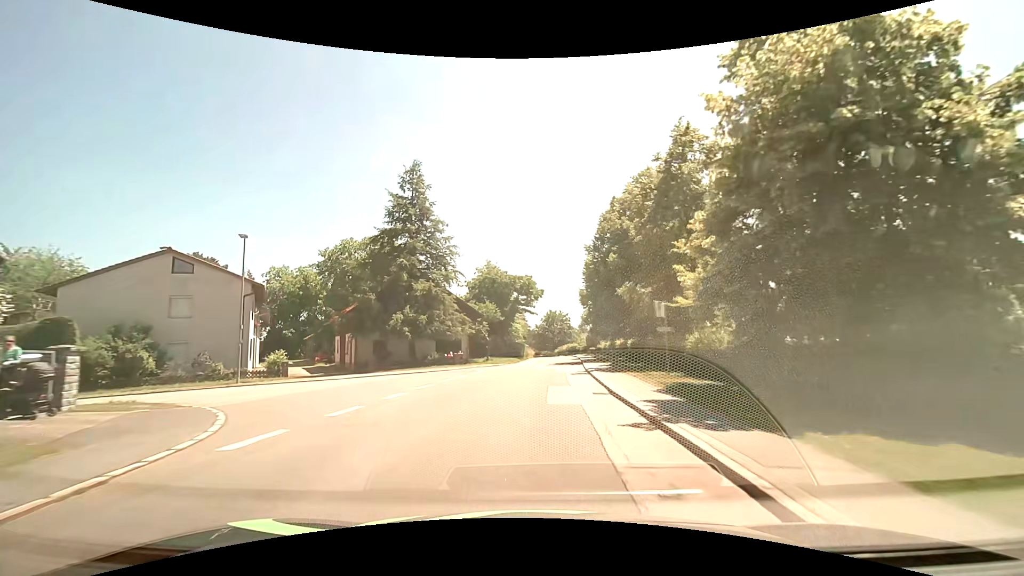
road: residential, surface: asphalt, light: Day
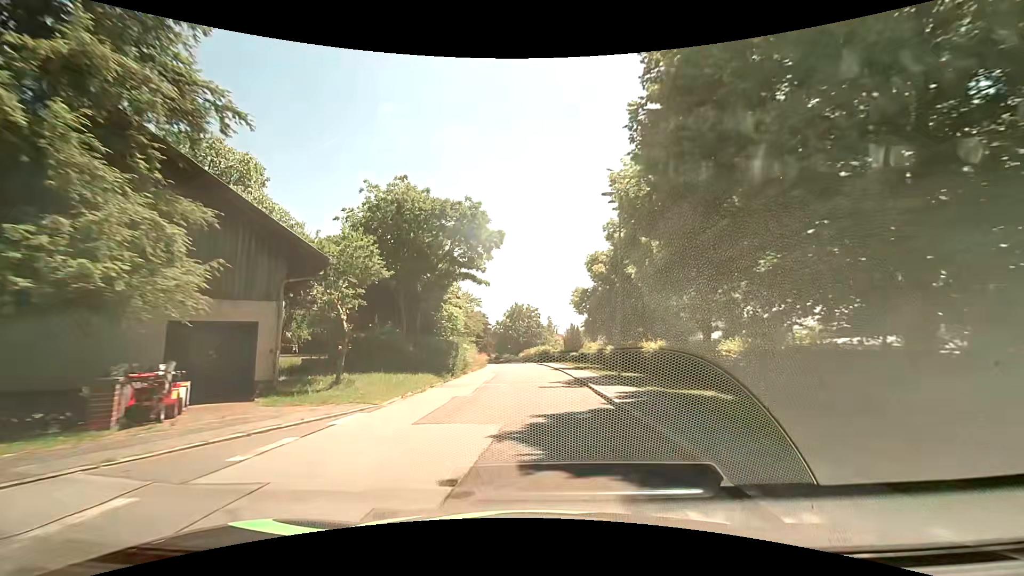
(+1.0, +27.9) m; +4°
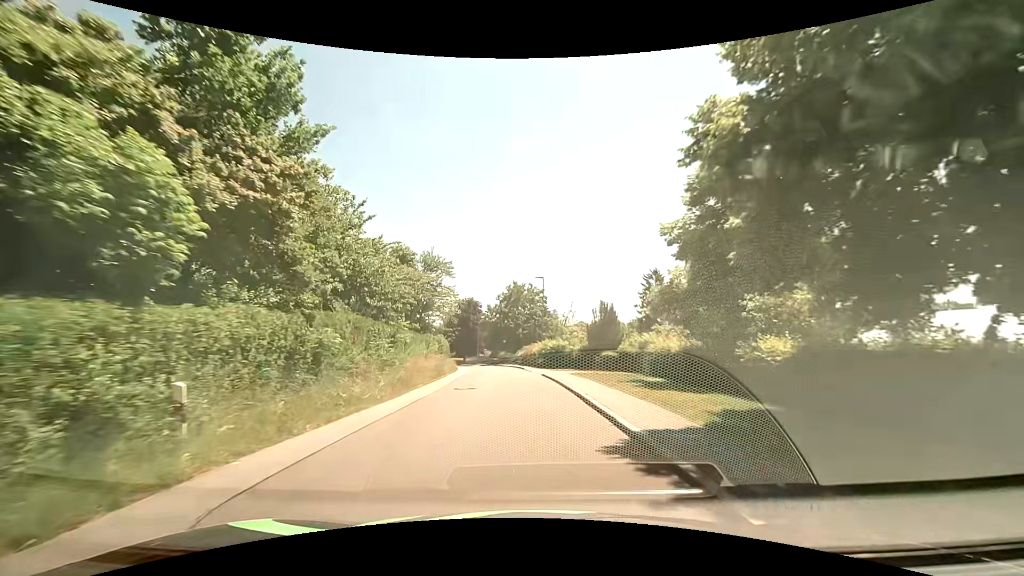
(+0.4, +27.7) m; 0°
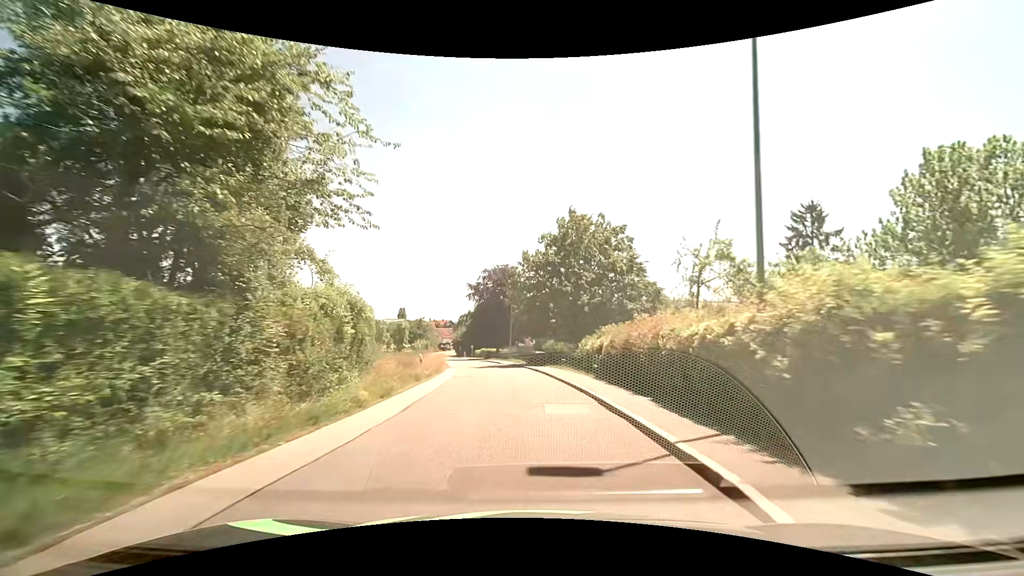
(-1.6, +35.0) m; -5°
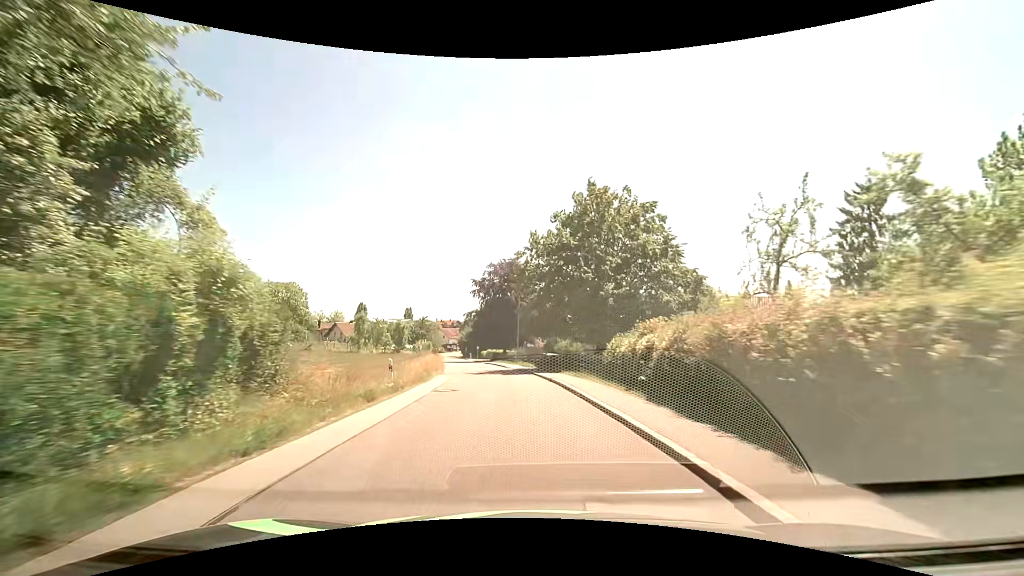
(-0.1, +7.1) m; -2°
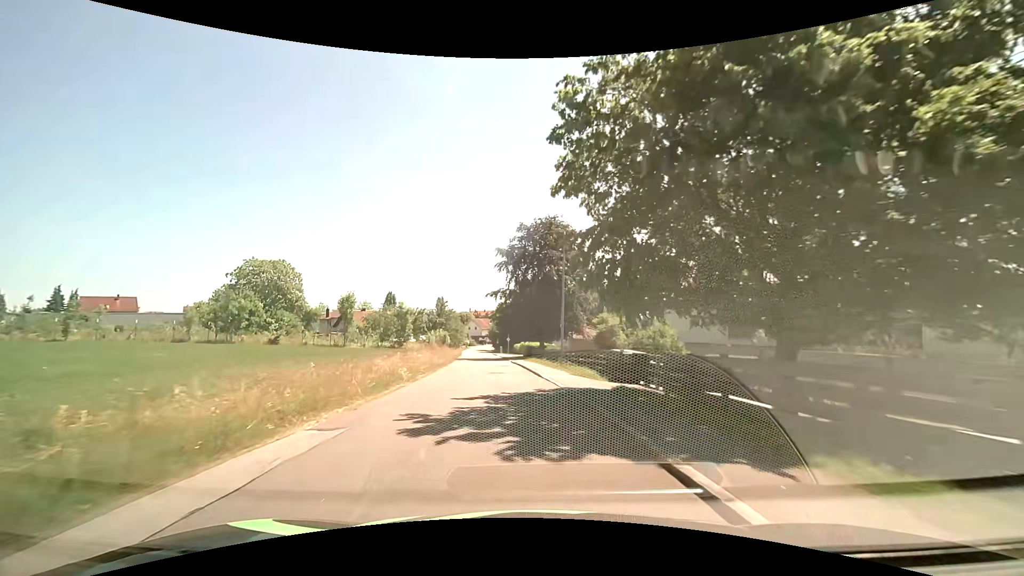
(-0.6, +21.3) m; -4°
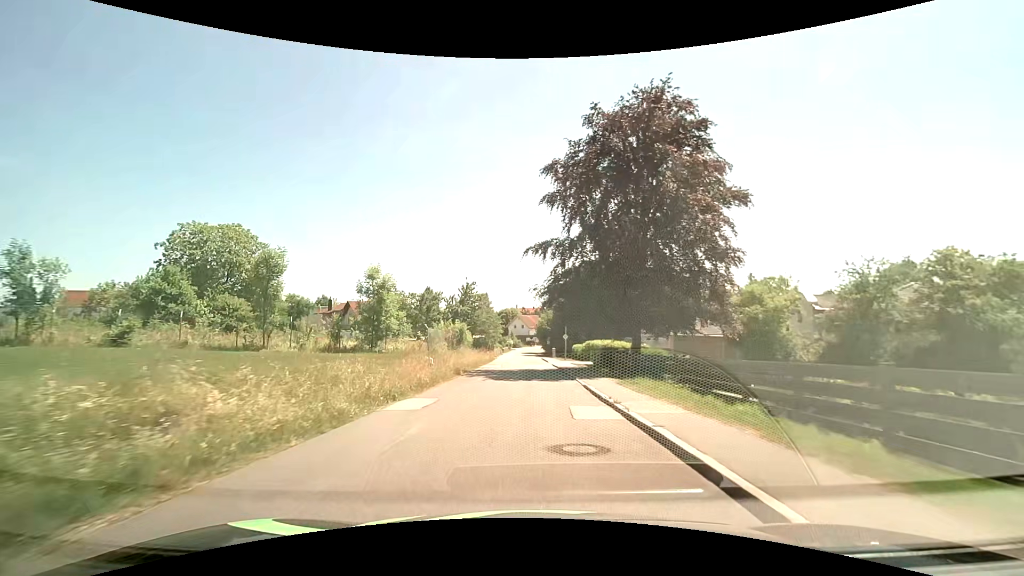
(-1.7, +28.2) m; -6°
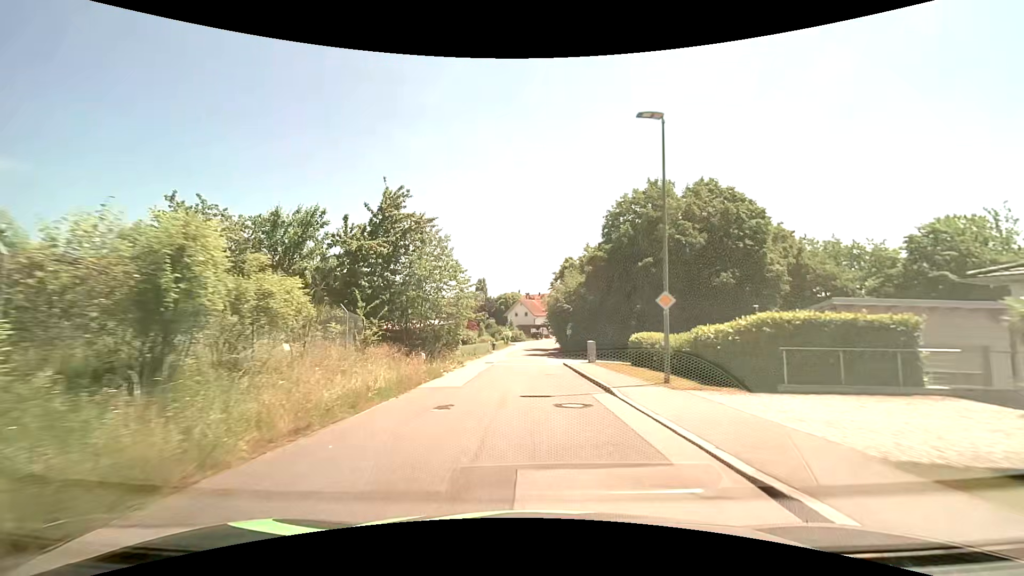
(-0.1, +35.4) m; 0°
(0, +10) (0, +20) (0, +30) (0, +40) (0, +50) (0, +60) (0, +70) (+1, +80) (+3, +90) (+6, +99) m
